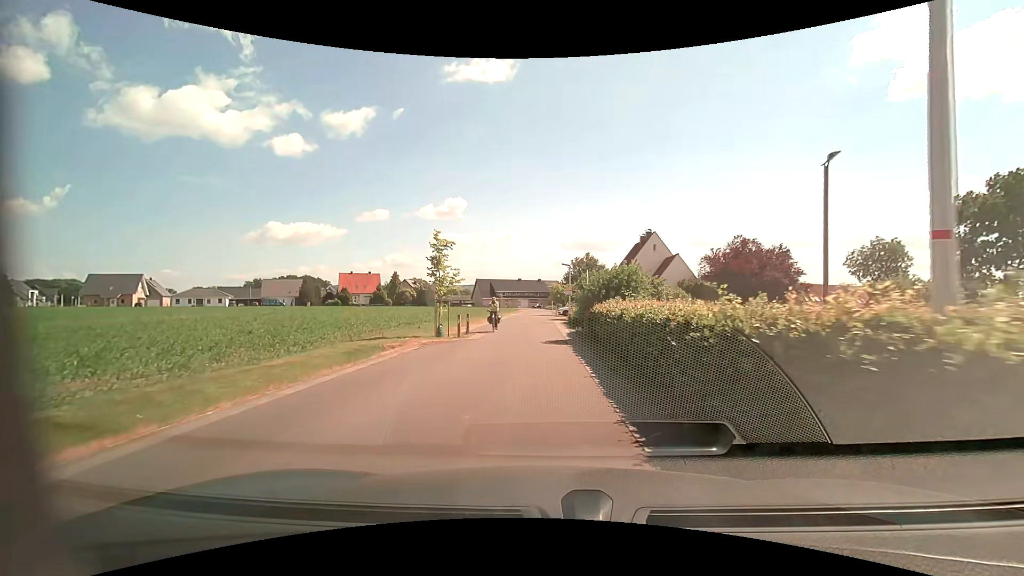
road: unclassified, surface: asphalt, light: Day
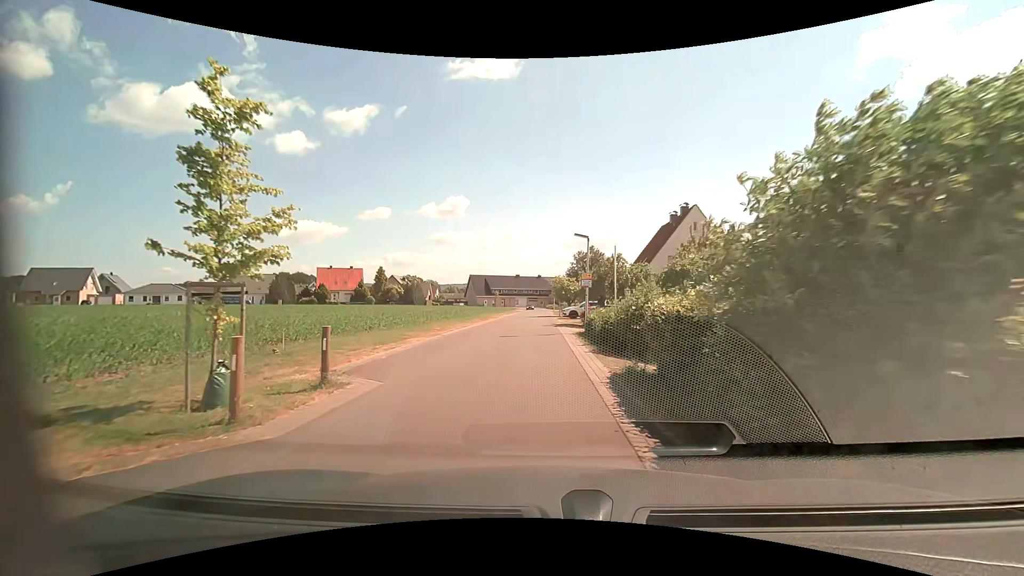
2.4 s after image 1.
(-0.1, +15.5) m; -1°
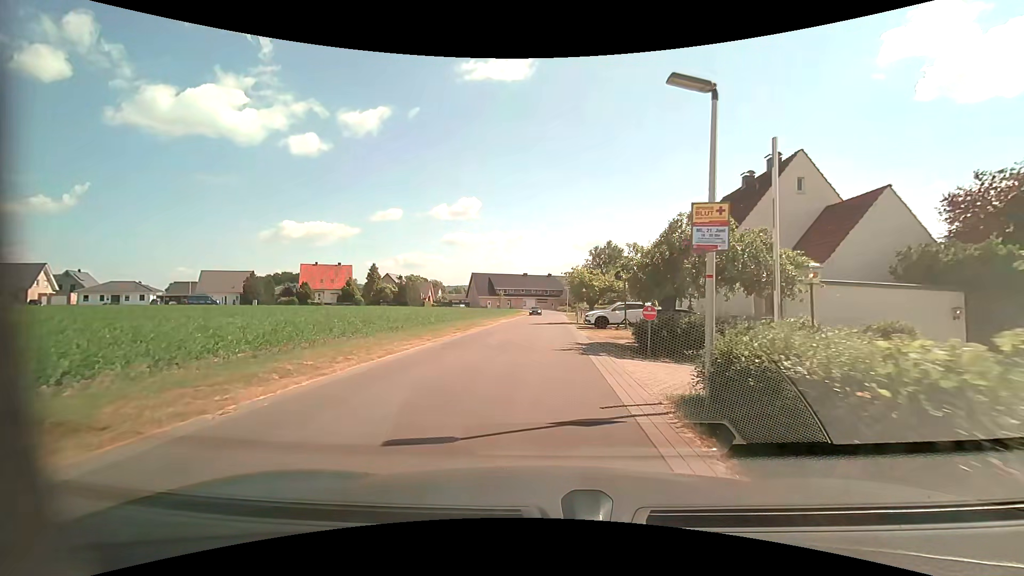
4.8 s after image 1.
(-0.2, +15.8) m; -1°
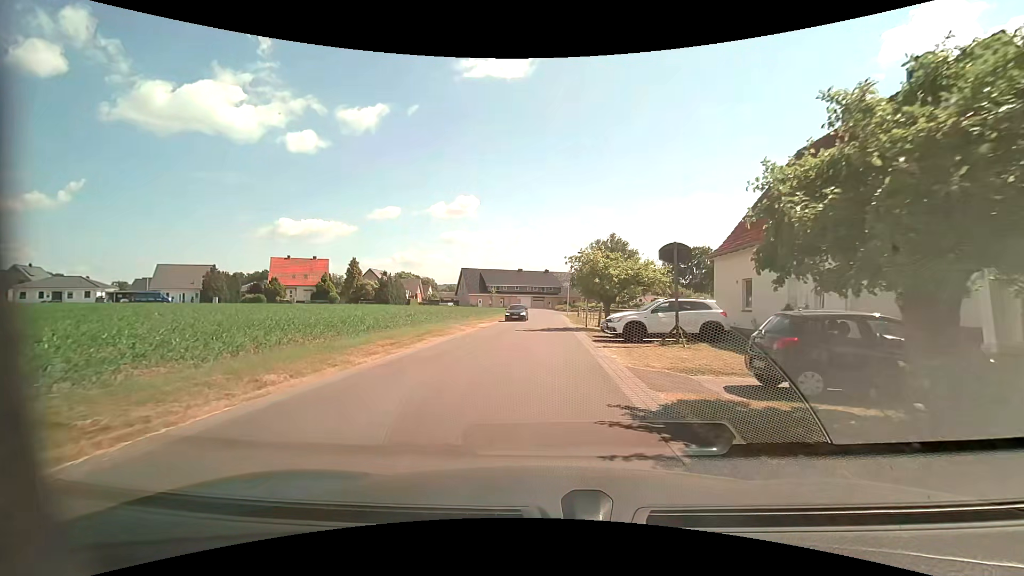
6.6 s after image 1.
(-0.1, +11.9) m; 0°
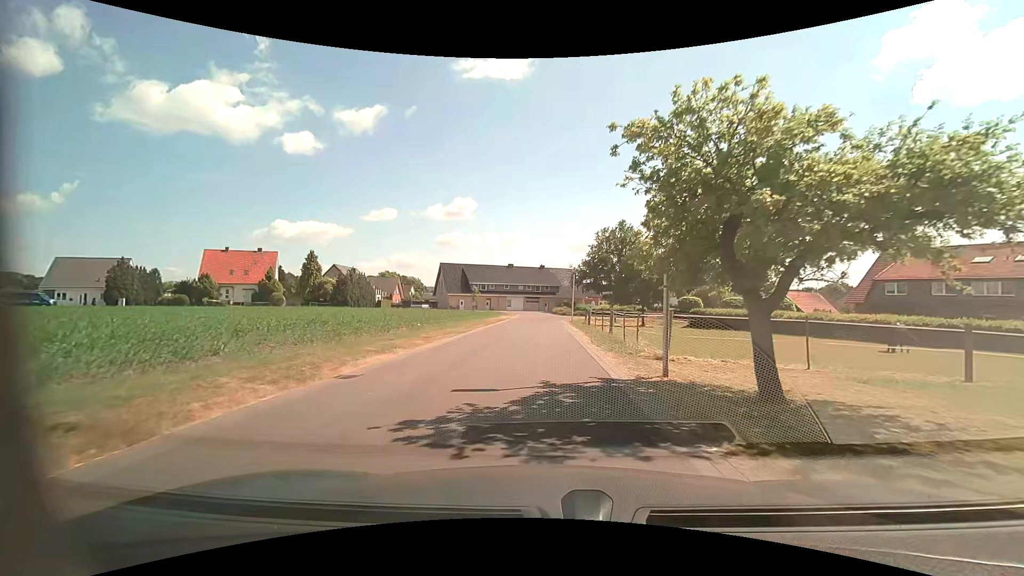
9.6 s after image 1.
(+0.1, +20.5) m; 0°
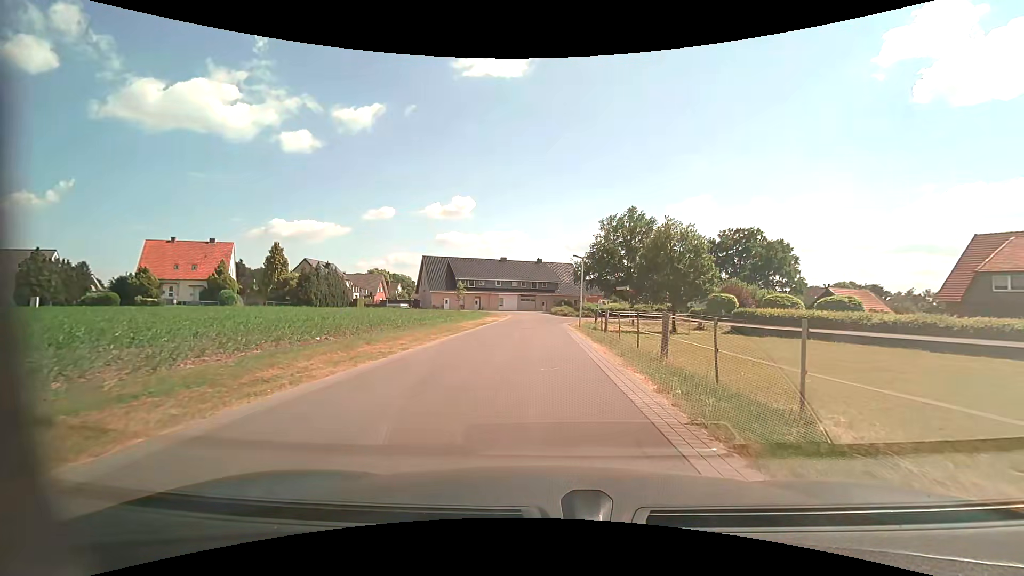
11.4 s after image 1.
(+0.1, +12.8) m; 0°
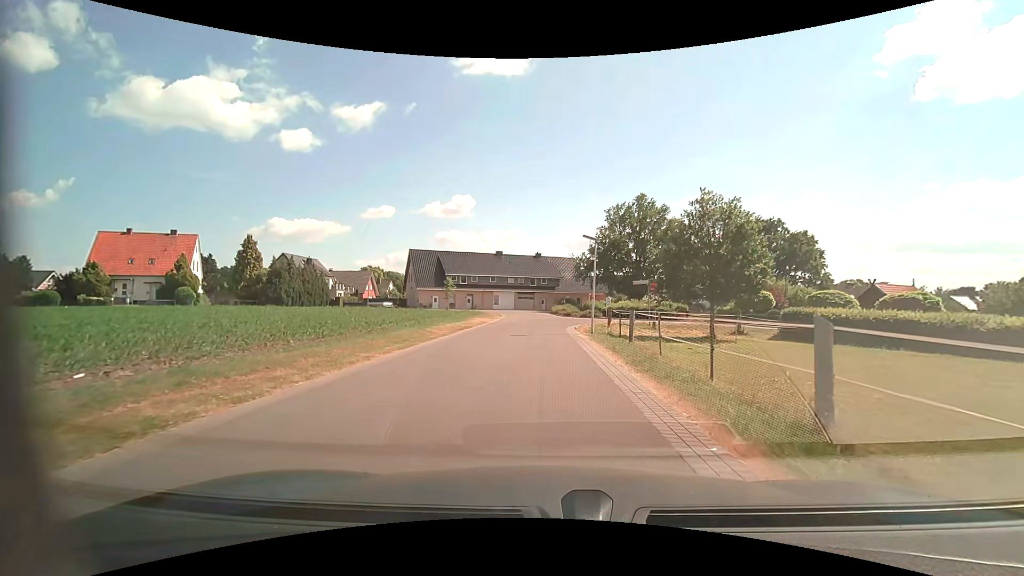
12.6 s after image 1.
(+0.1, +8.4) m; +1°
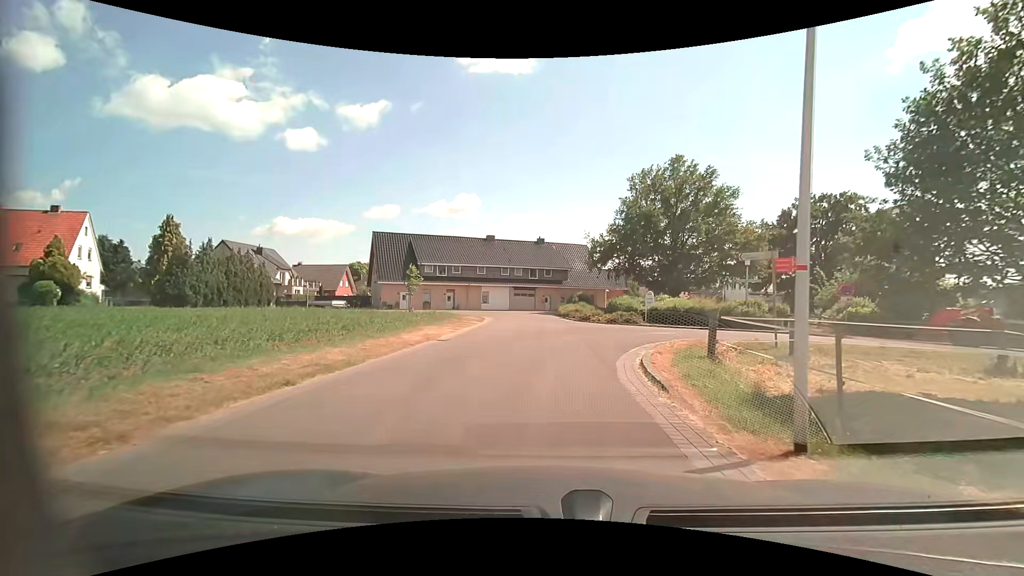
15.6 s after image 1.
(-0.1, +18.8) m; -1°
